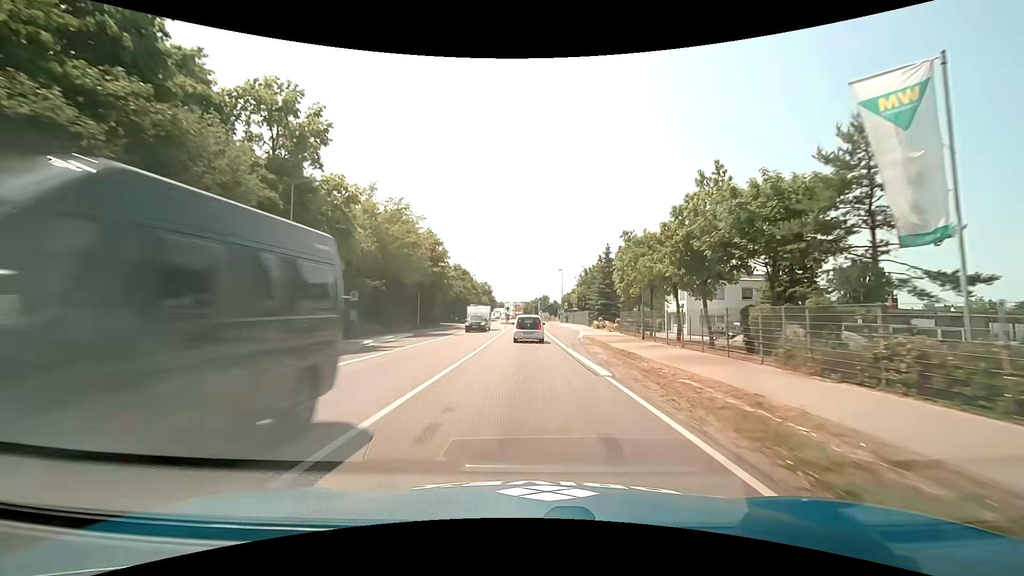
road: primary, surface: asphalt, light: Day
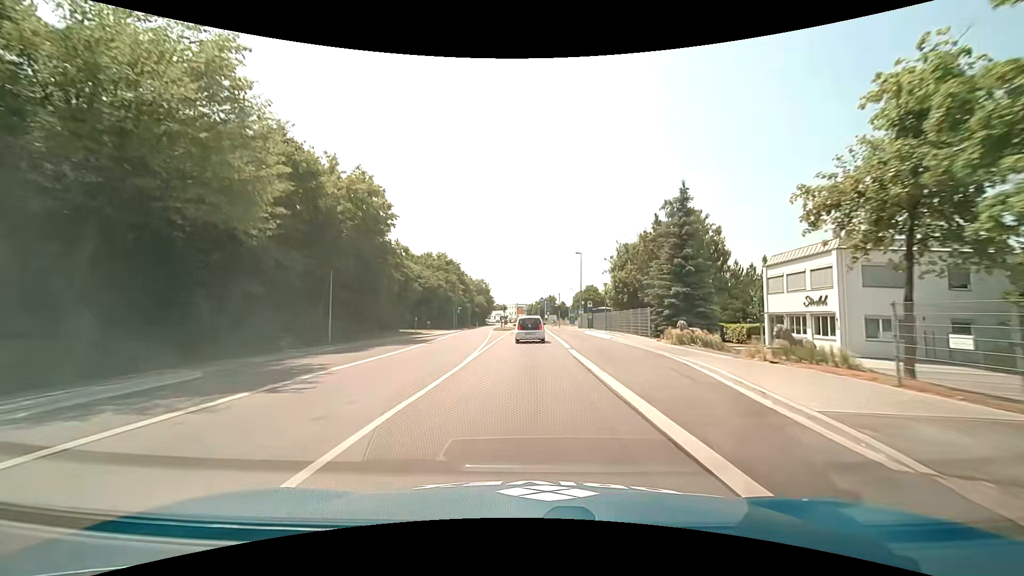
(-0.2, +27.8) m; 0°
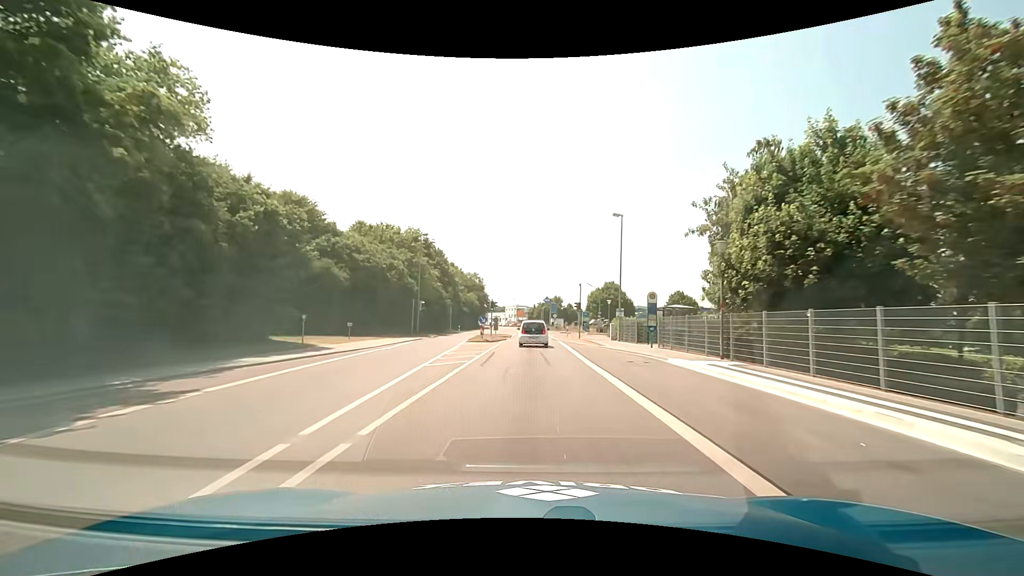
(-0.1, +27.0) m; 0°
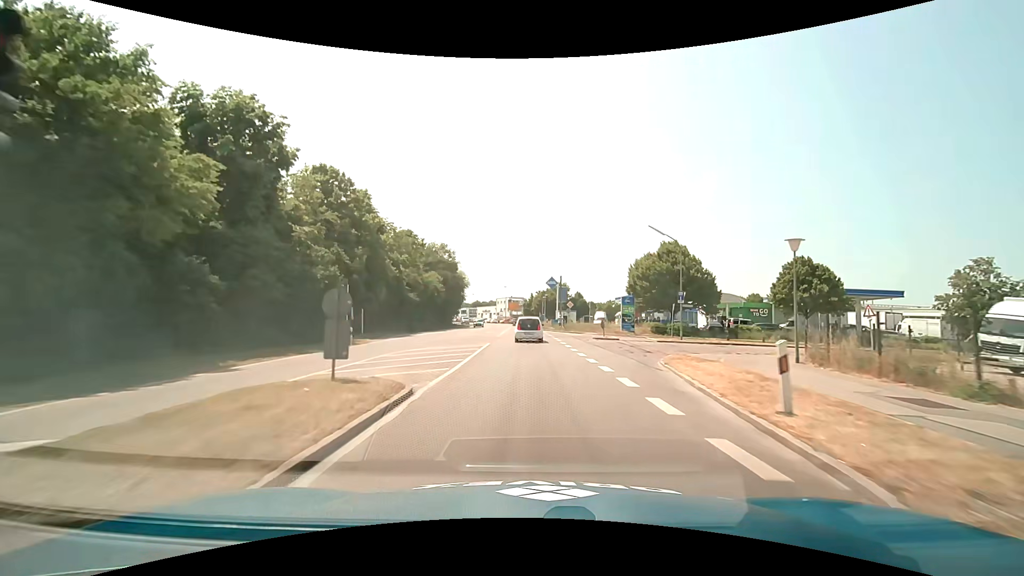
(+0.5, +43.1) m; +1°
(0, +10) (0, +20) (0, +30) (0, +40) (0, +50) (-1, +60) (-1, +70) (-1, +80) (-2, +90) (-3, +100) m
